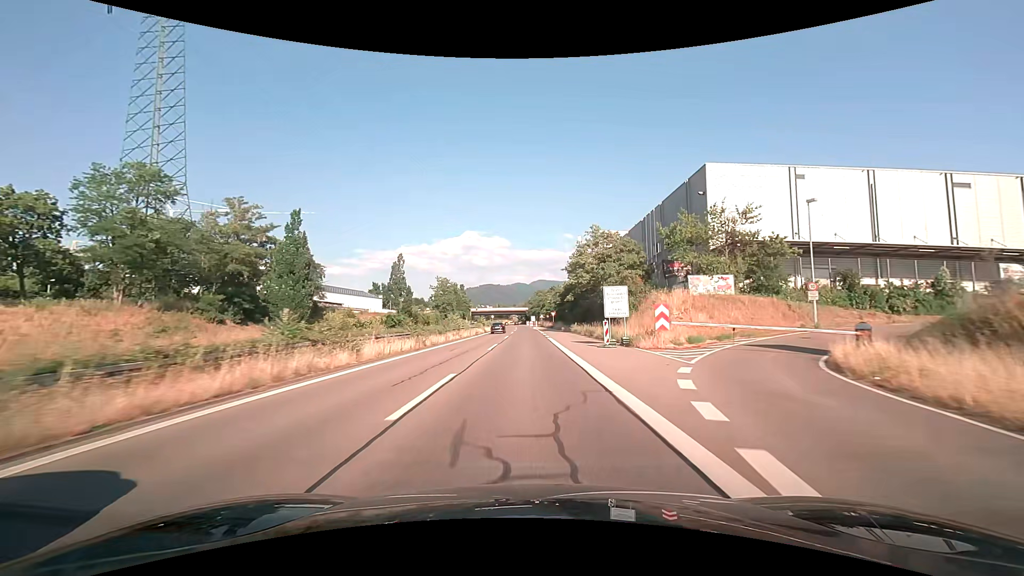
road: trunk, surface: asphalt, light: Day
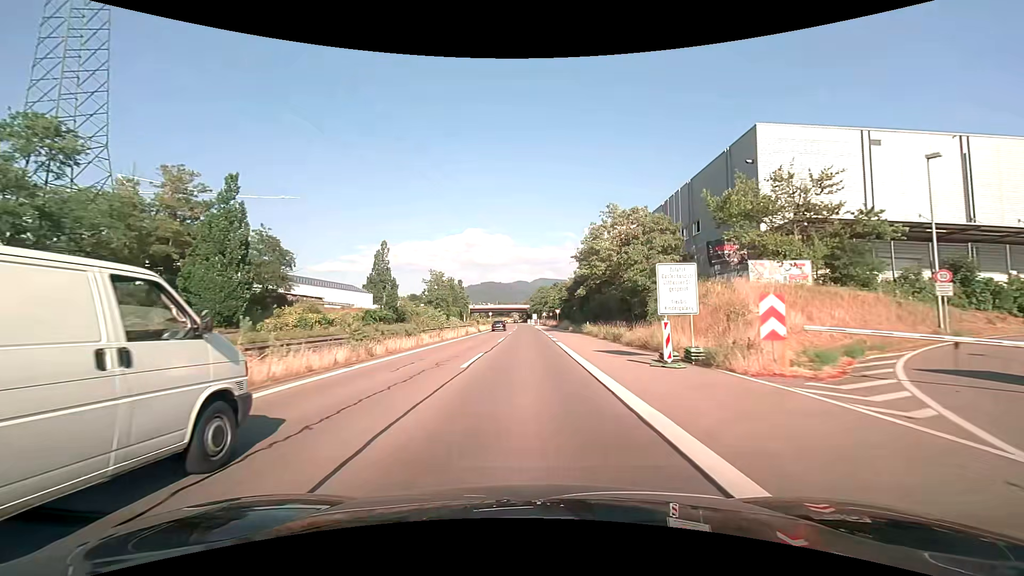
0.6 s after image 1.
(0.0, +10.3) m; 0°
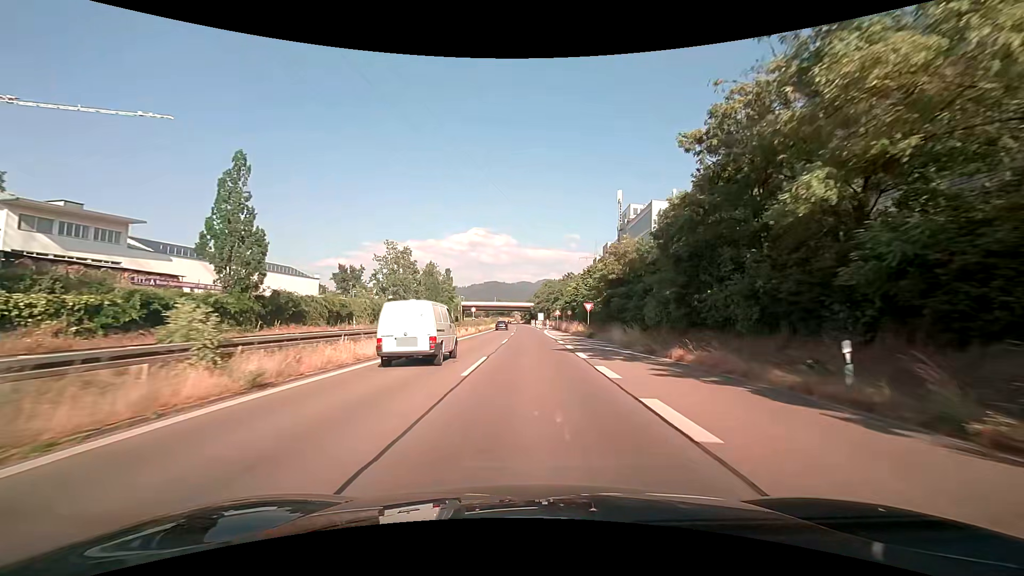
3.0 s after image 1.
(-0.2, +38.0) m; 0°
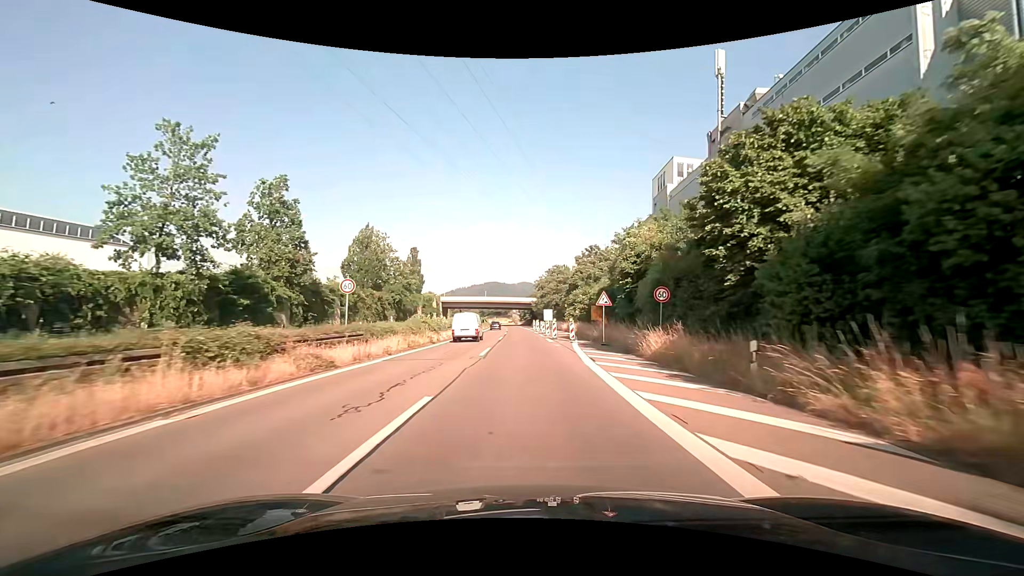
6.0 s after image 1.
(+0.4, +45.4) m; 0°
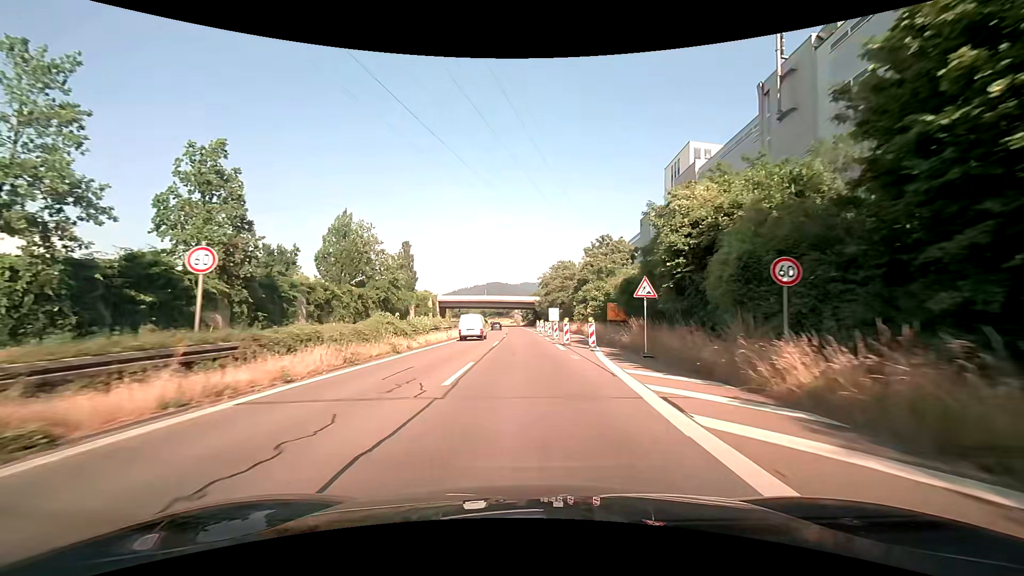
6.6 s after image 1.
(0.0, +9.3) m; 0°
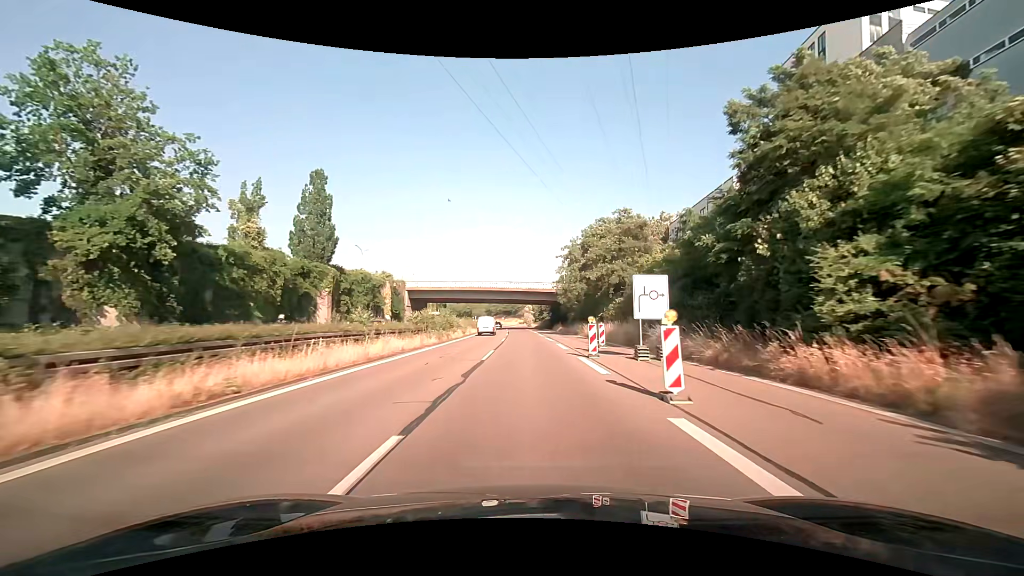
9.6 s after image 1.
(-0.5, +47.0) m; -1°
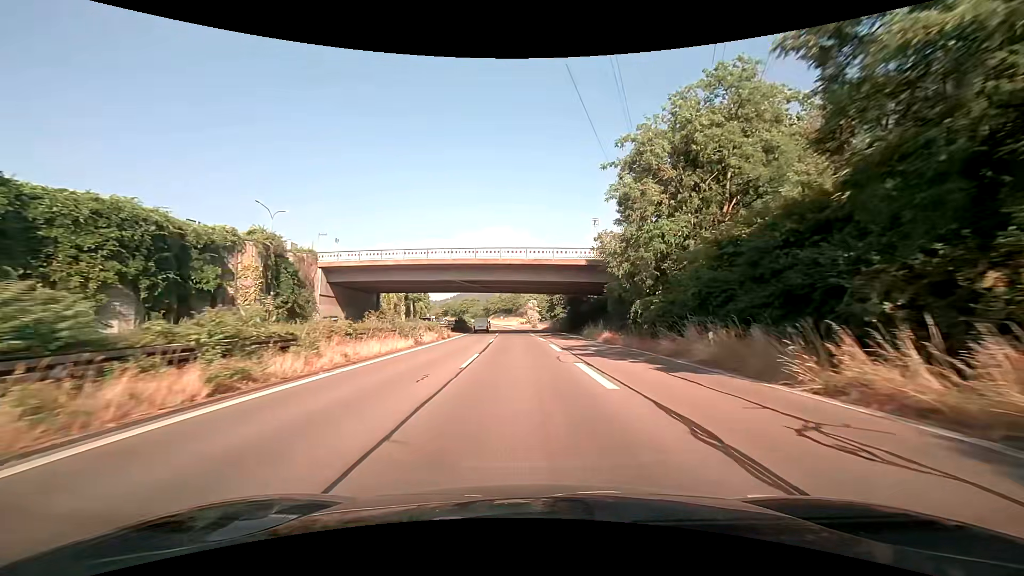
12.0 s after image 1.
(-0.1, +39.1) m; -1°
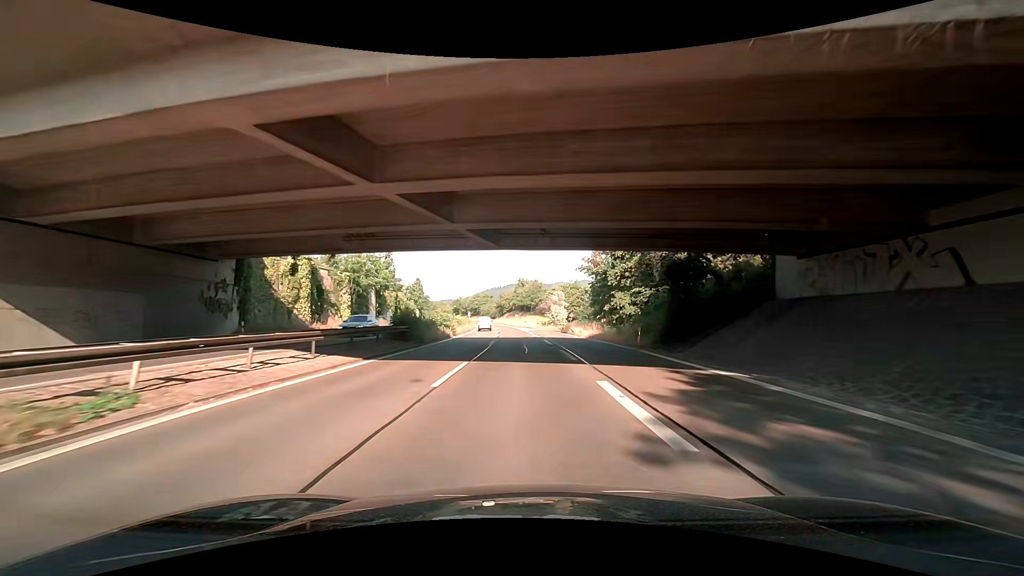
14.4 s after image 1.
(-0.4, +40.8) m; -2°
(0, +10) (0, +20) (-1, +30) (-1, +40) (-1, +50) (-2, +60) (-2, +70) (-3, +80) (-4, +90) (-5, +100) m
